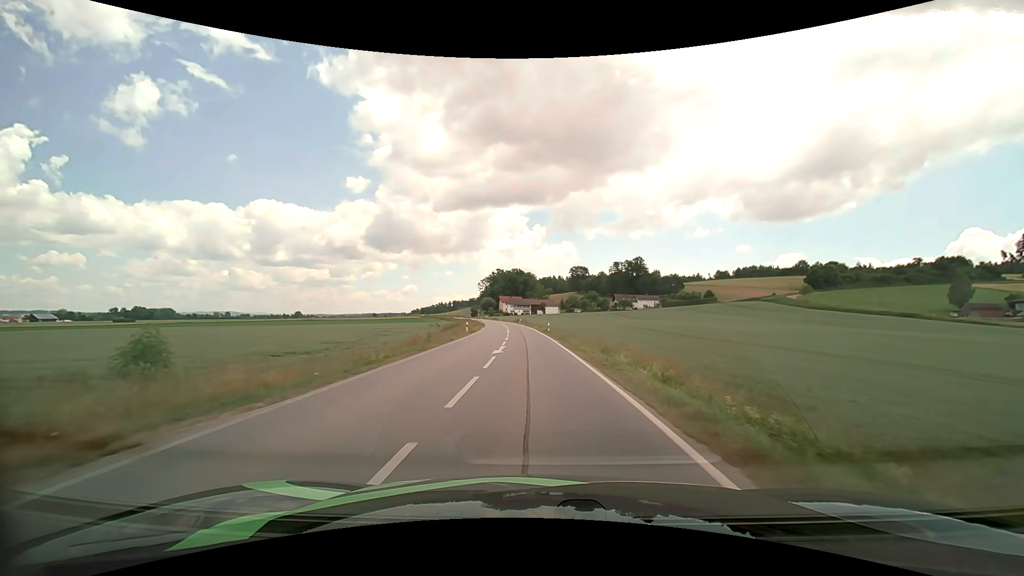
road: secondary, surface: asphalt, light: Day
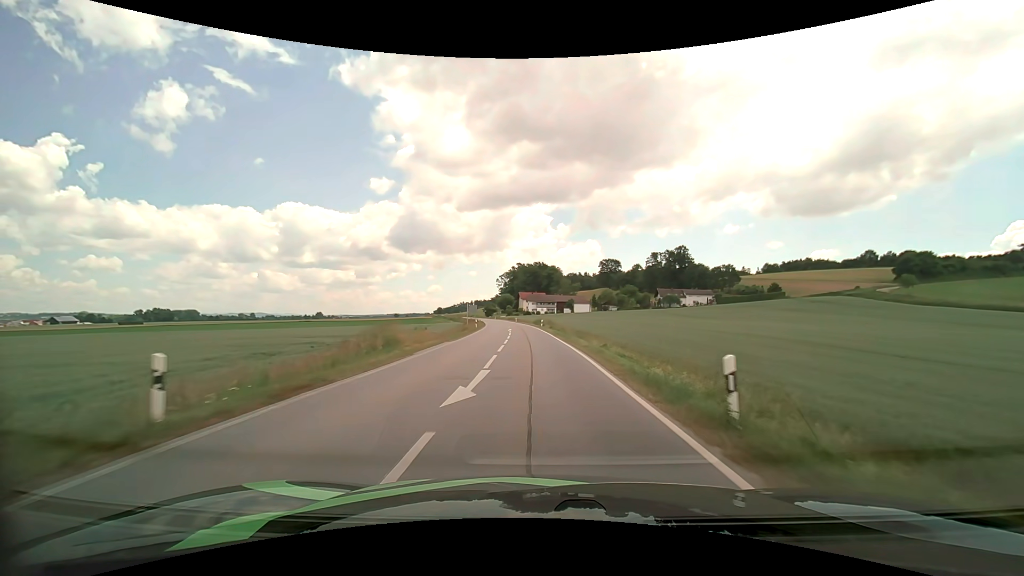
(-1.1, +39.6) m; -3°
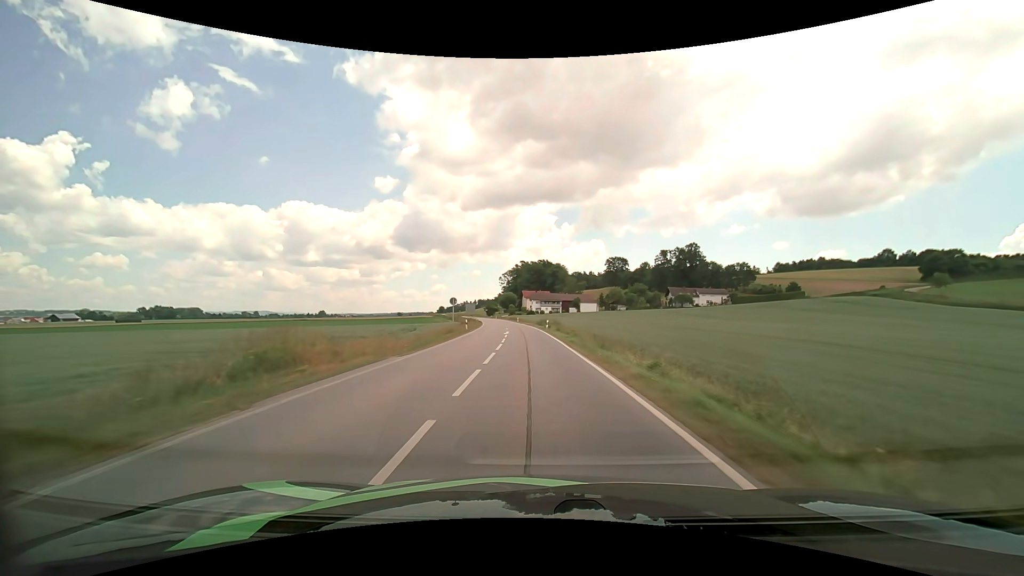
(0.0, +10.7) m; 0°
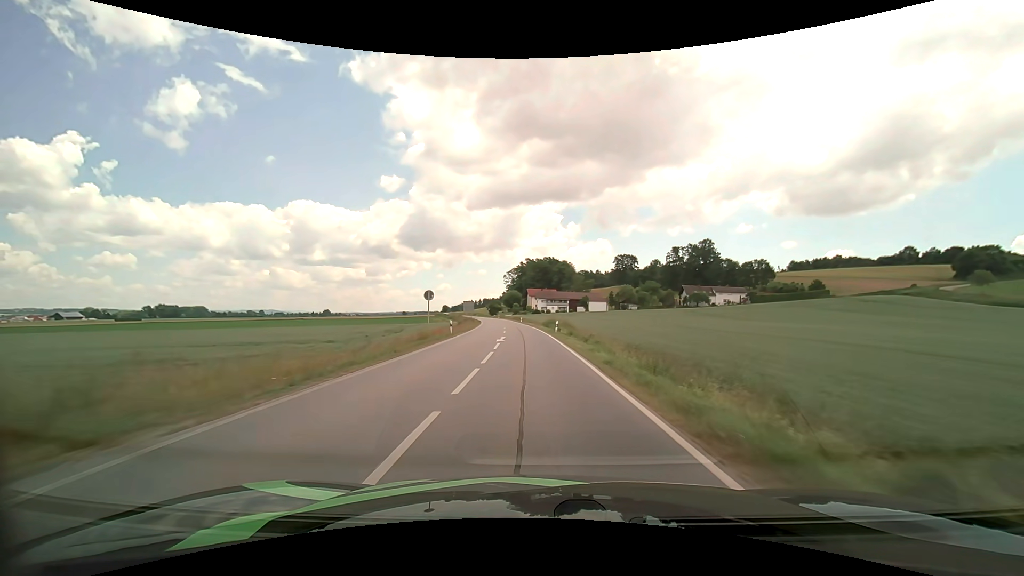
(-0.1, +10.9) m; 0°
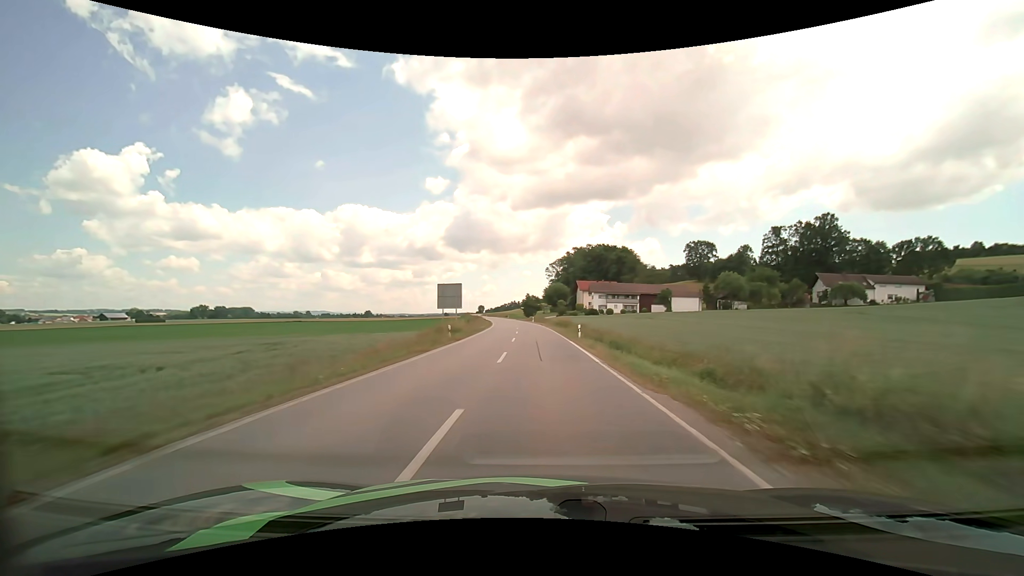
(-2.7, +56.1) m; -5°
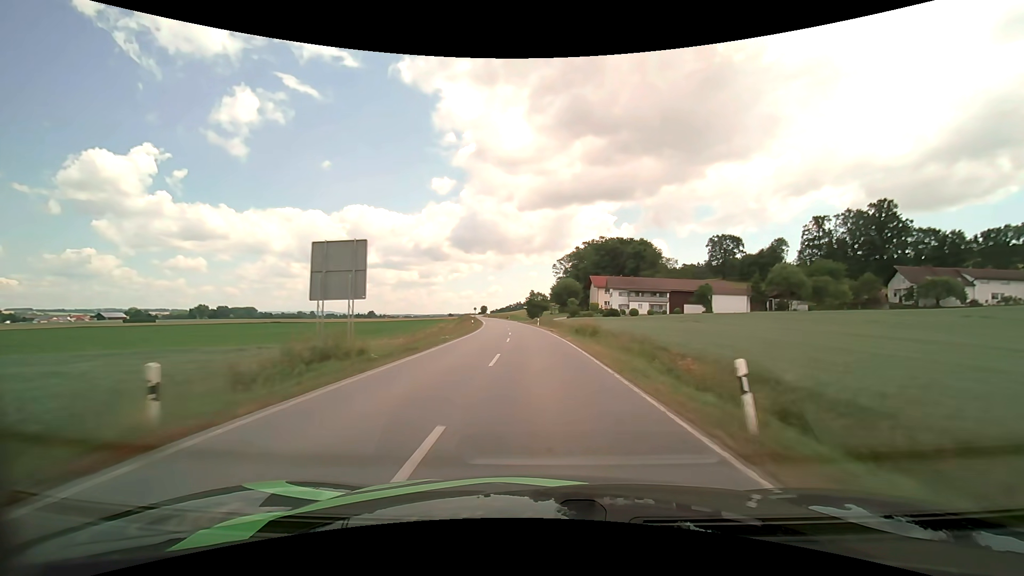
(-0.1, +23.4) m; -1°
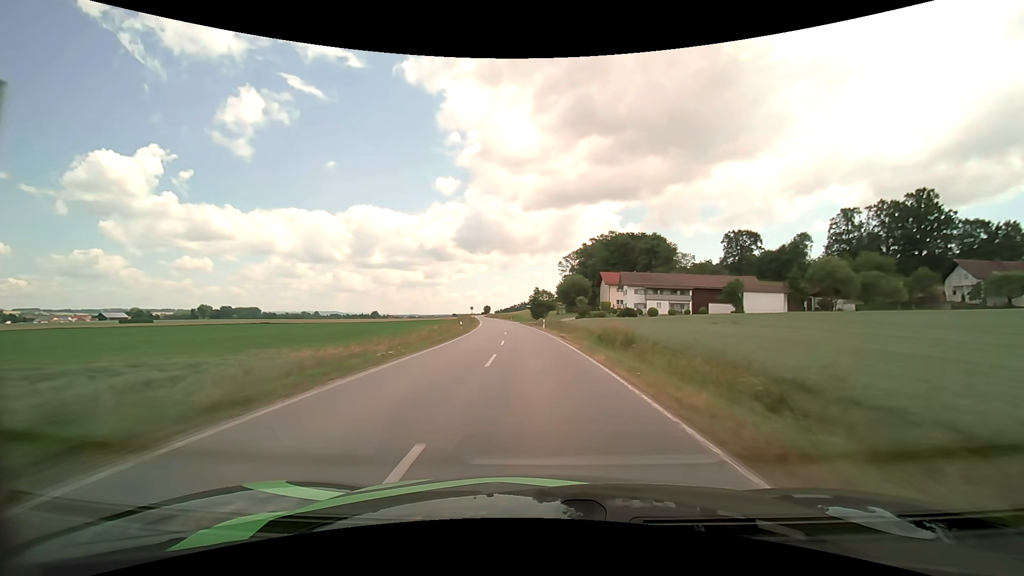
(-0.1, +11.9) m; -1°
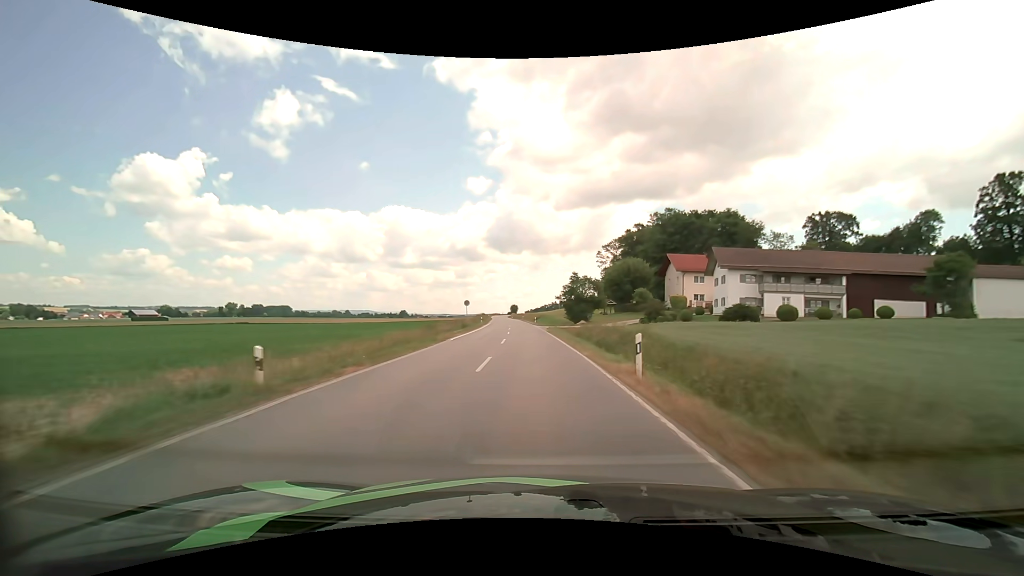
(-0.9, +36.2) m; -3°
(0, +10) (0, +20) (-1, +30) (-1, +40) (-1, +50) (-2, +60) (-3, +70) (-3, +80) (-4, +90) (-5, +100) m
